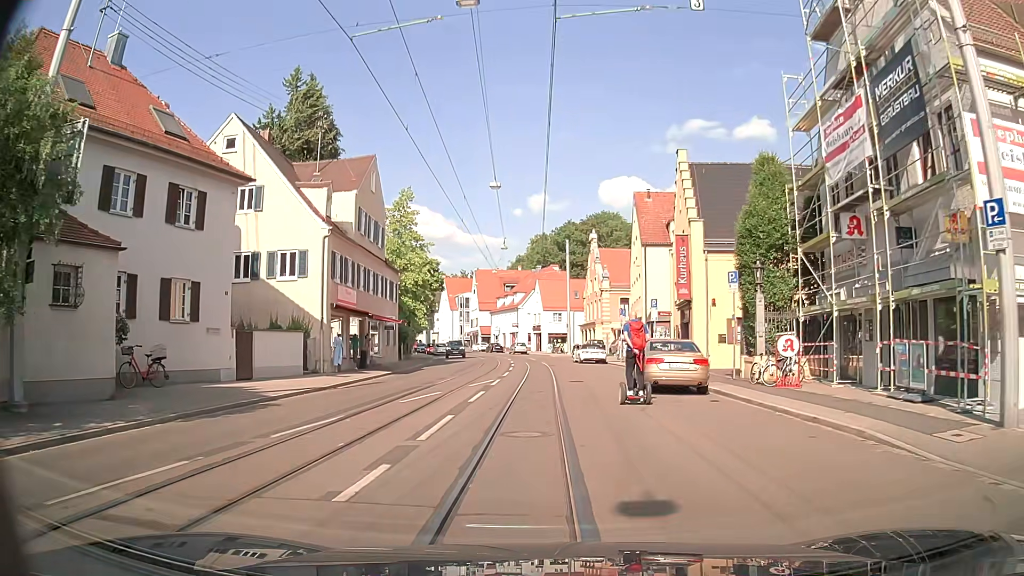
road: tertiary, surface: asphalt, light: Day
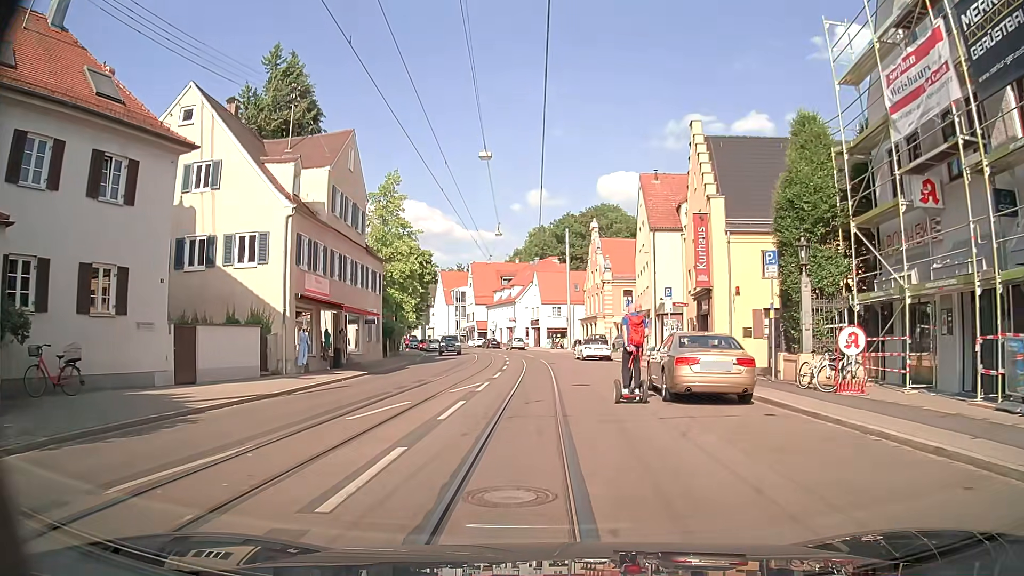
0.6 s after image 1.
(-0.1, +4.1) m; -1°
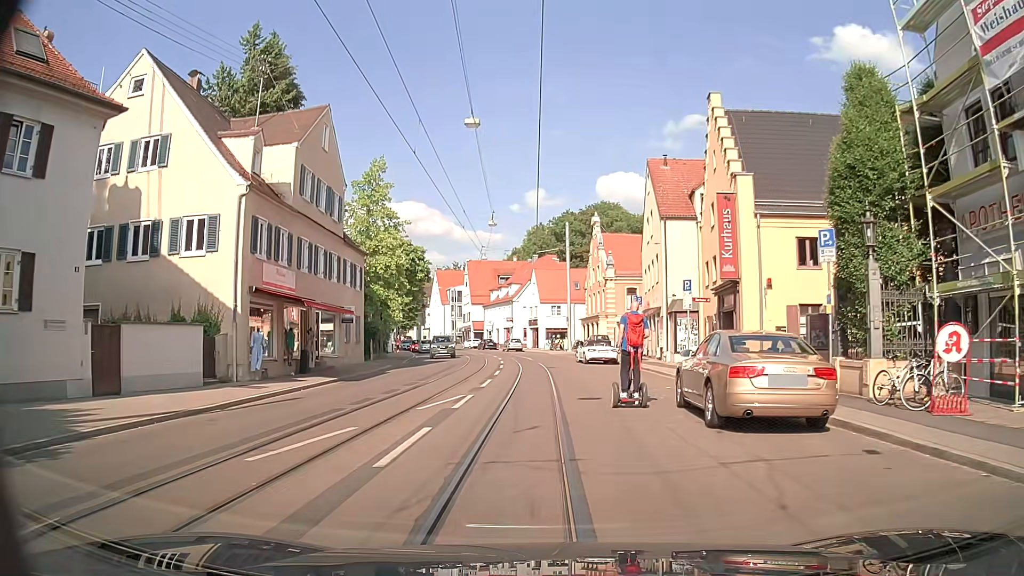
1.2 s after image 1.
(0.0, +4.1) m; 0°
(0, +10) (0, +20) (0, +30) (-1, +40) (-1, +50) (-3, +60) (-6, +69) (-10, +79) (-13, +88) (-16, +98) m
